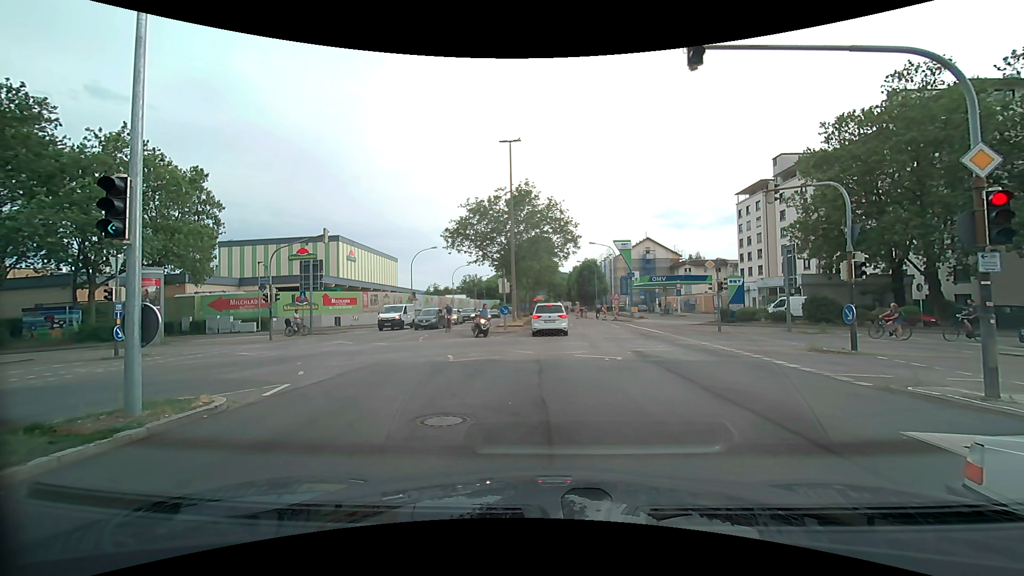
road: secondary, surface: asphalt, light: Day
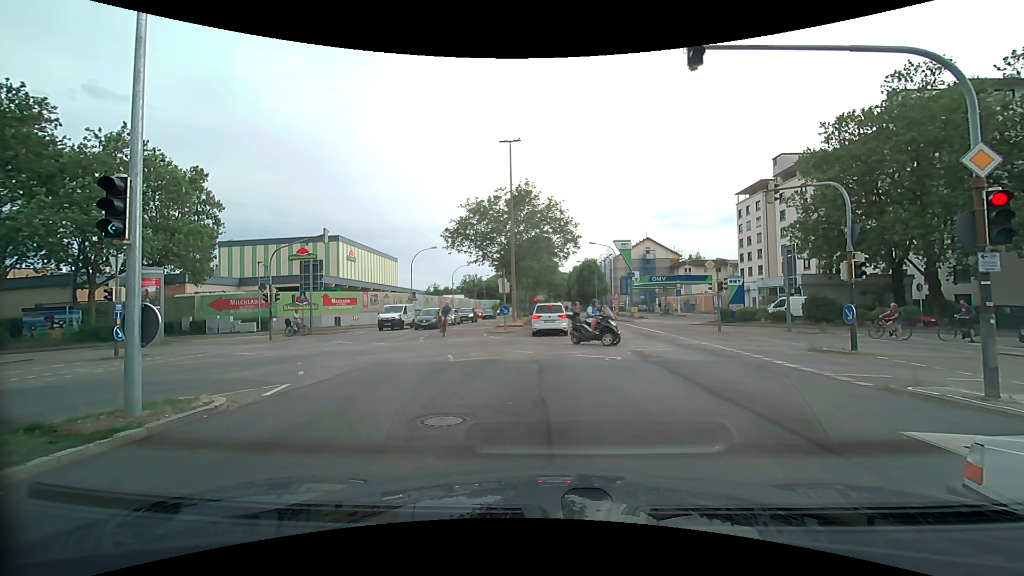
(0.0, 0.0) m; 0°
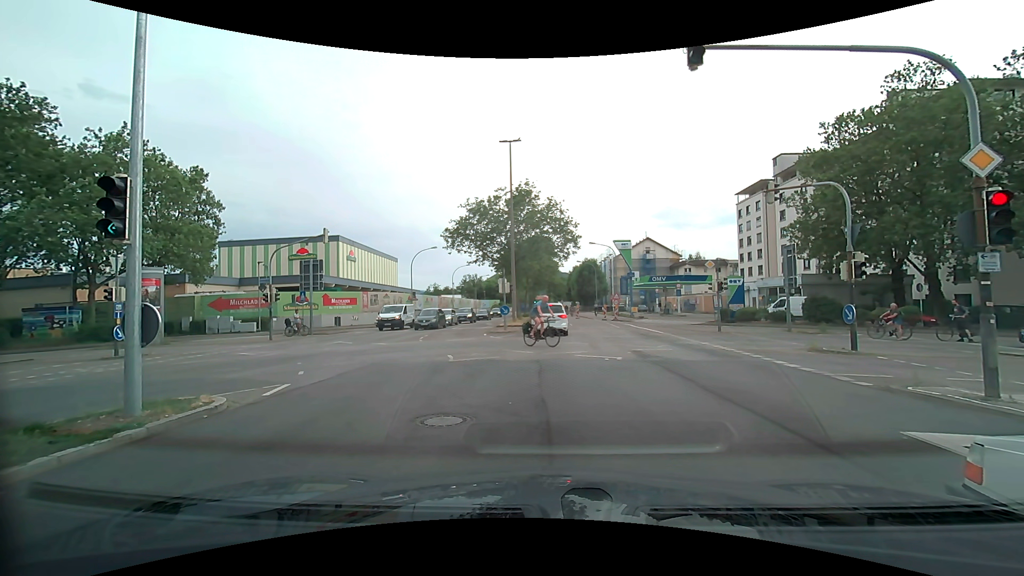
(0.0, 0.0) m; 0°
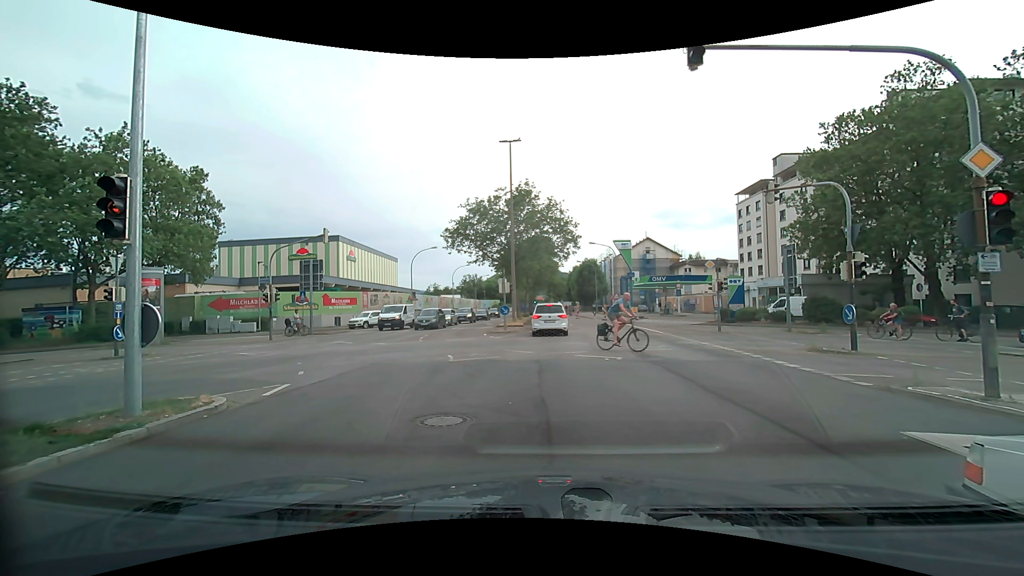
(0.0, 0.0) m; 0°
(0, +10) (+1, +20) (+1, +30) (+1, +40) (+1, +50) (+1, +60) (+1, +70) (+1, +80) (+1, +90) (+2, +100) m
